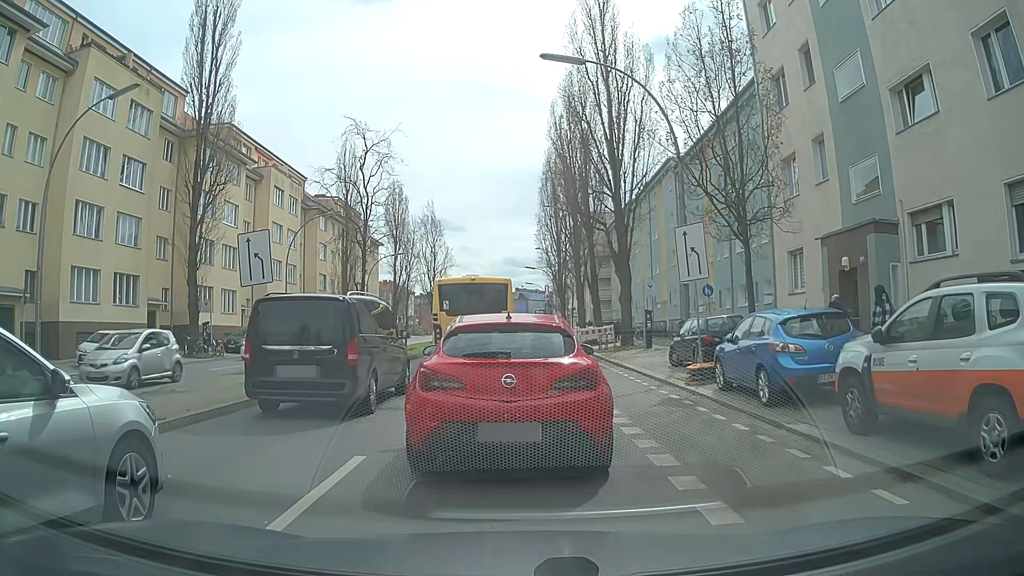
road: secondary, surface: asphalt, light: Day
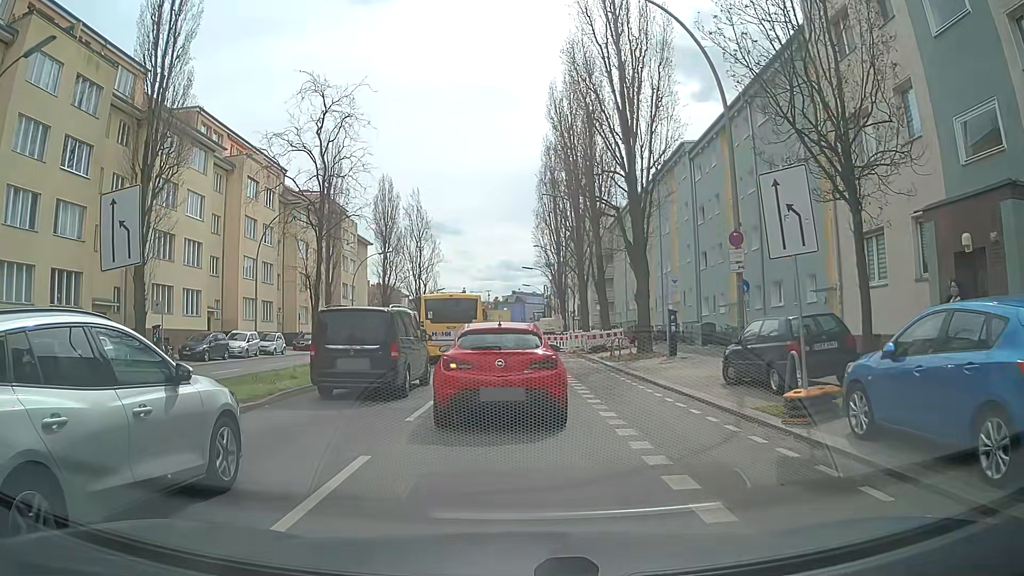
(0.0, +6.0) m; +1°
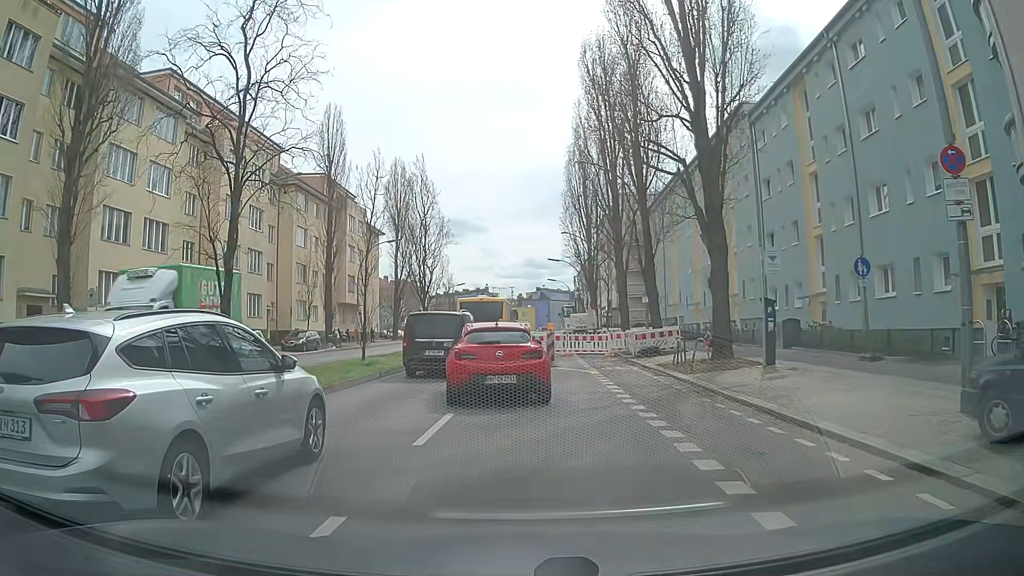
(-0.2, +8.4) m; -2°
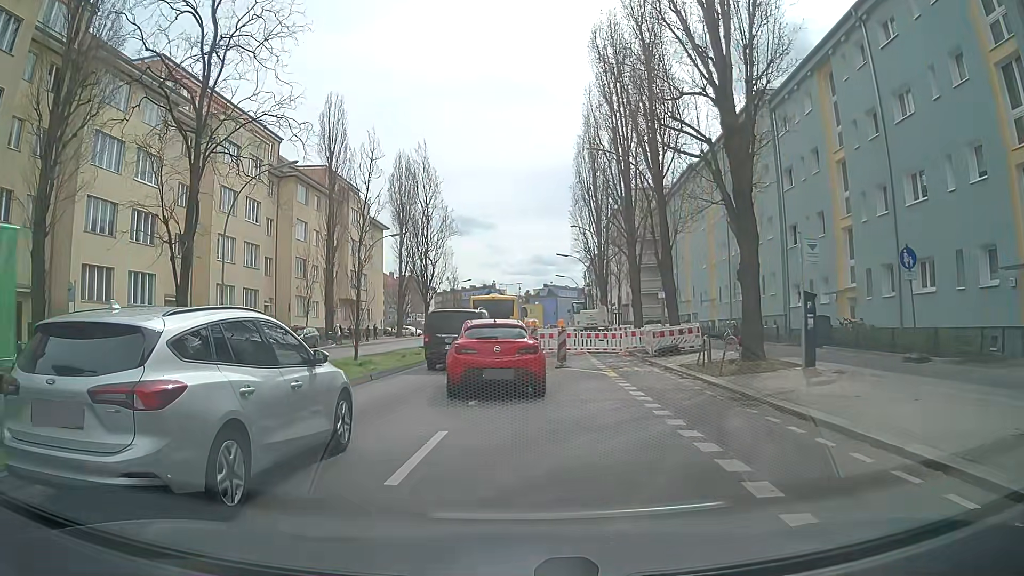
(0.0, +2.2) m; 0°
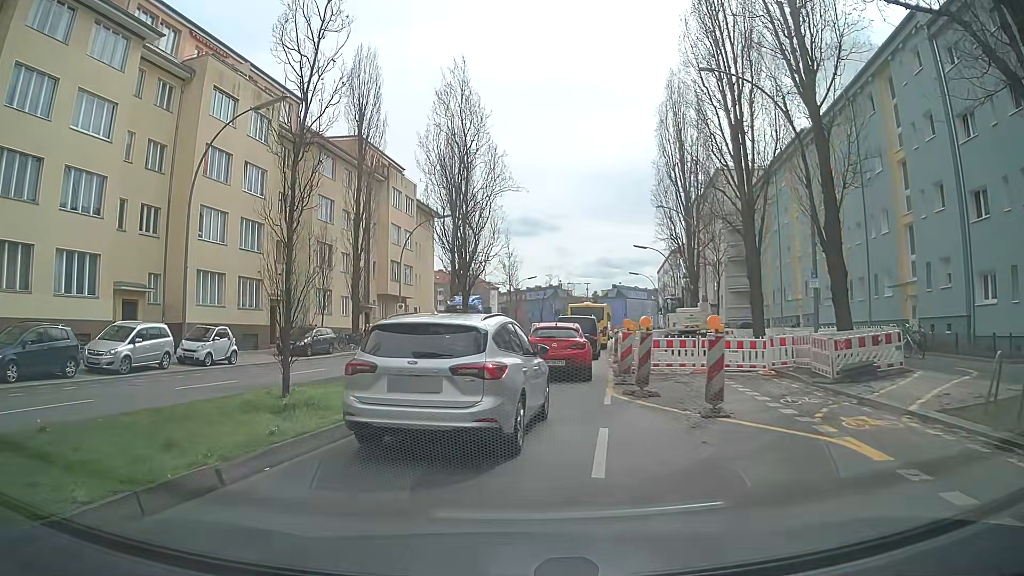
(-0.7, +11.6) m; -7°
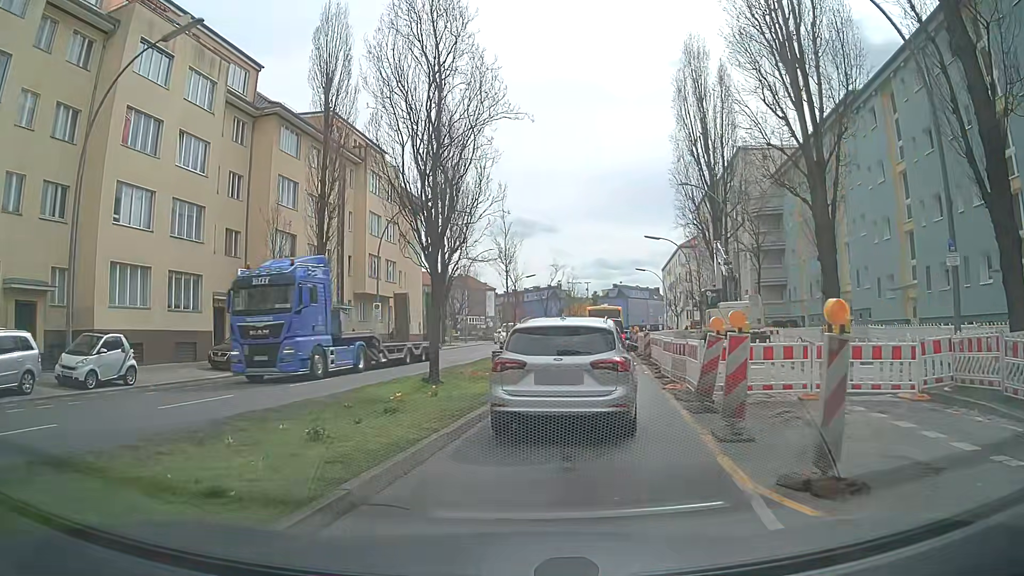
(0.0, +8.4) m; +1°
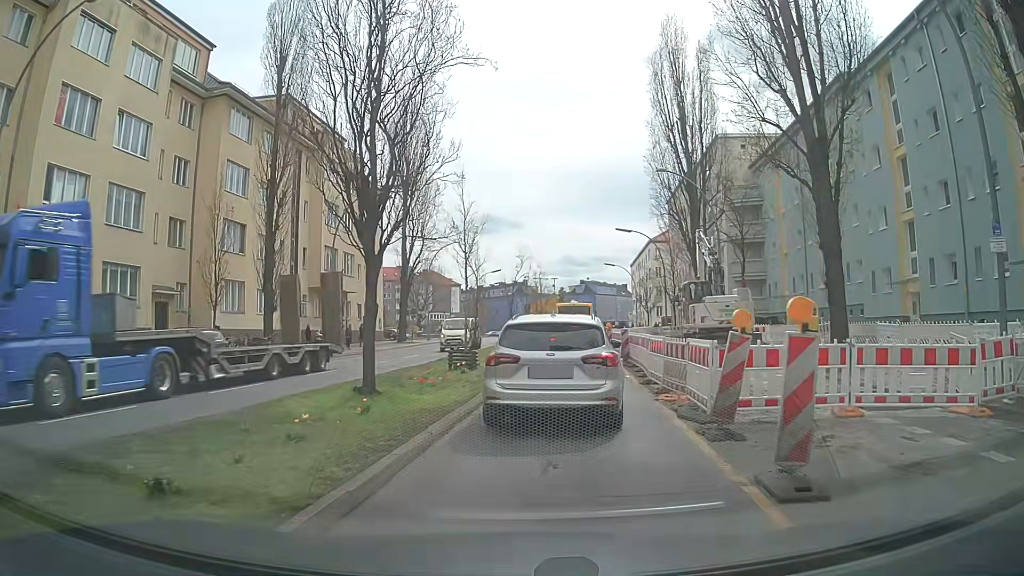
(0.0, +3.0) m; 0°
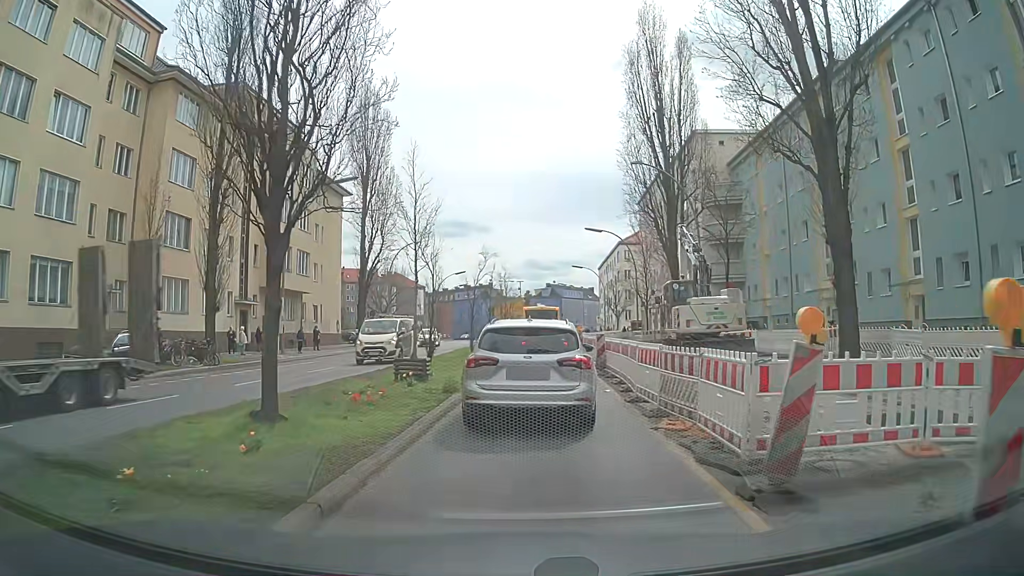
(+0.2, +3.1) m; +2°
